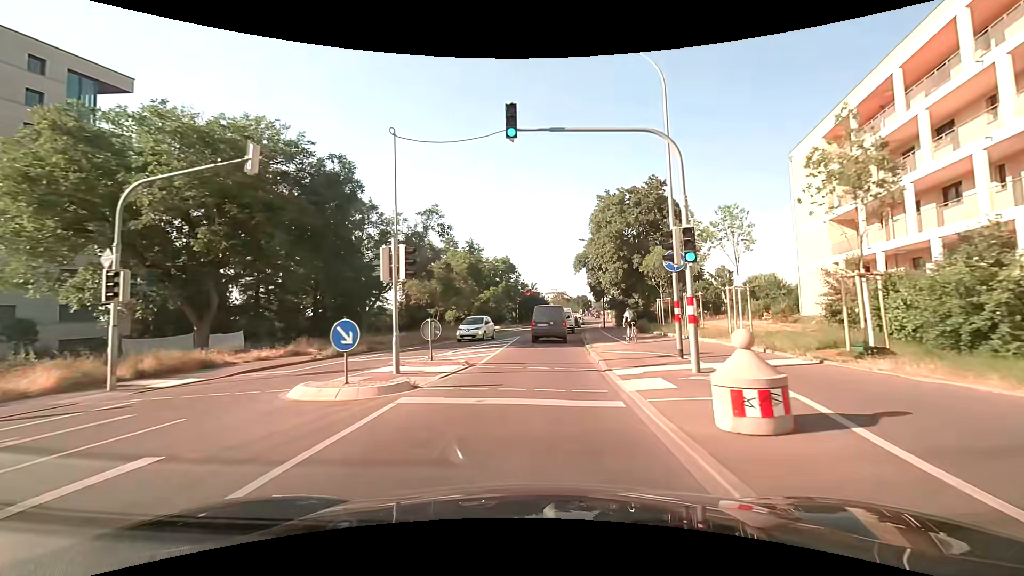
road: secondary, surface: asphalt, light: Day
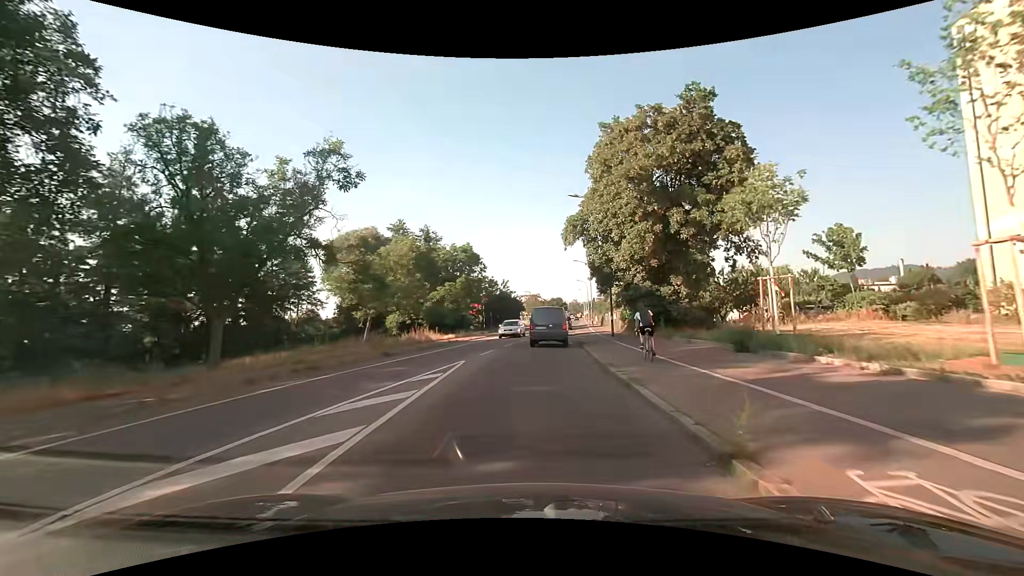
(+0.5, +19.1) m; +3°
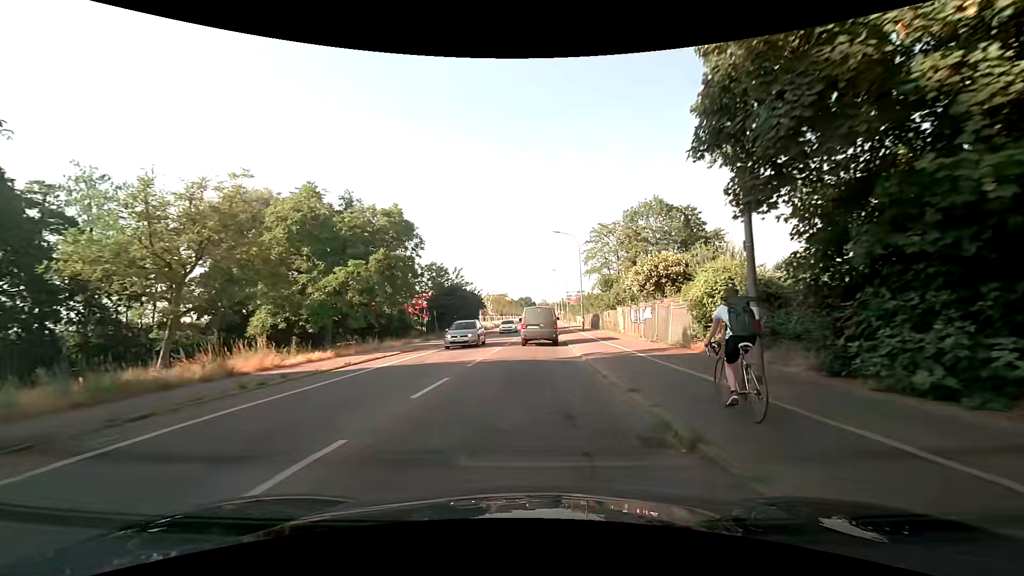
(+0.8, +22.9) m; +4°
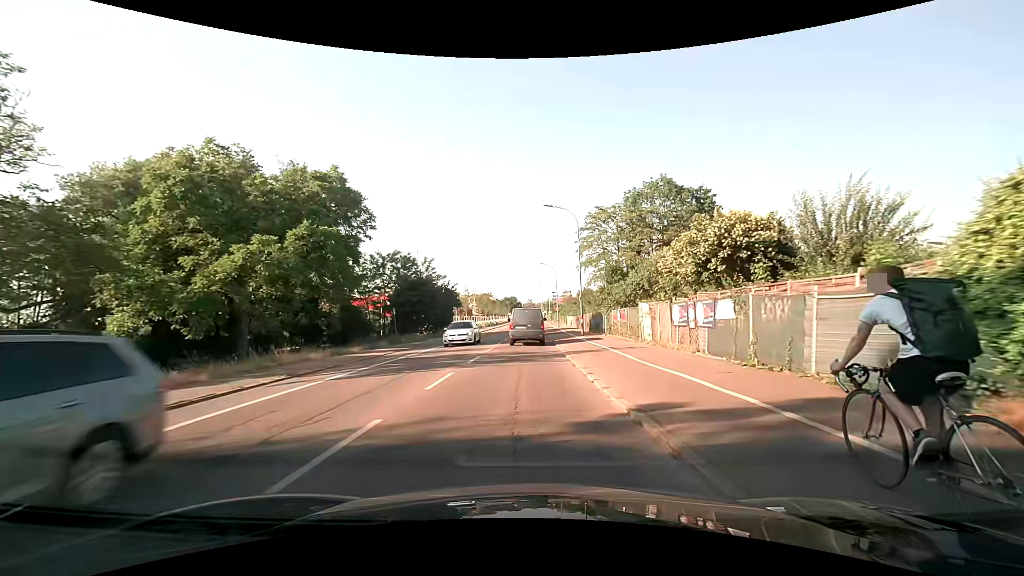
(+0.1, +10.9) m; +1°
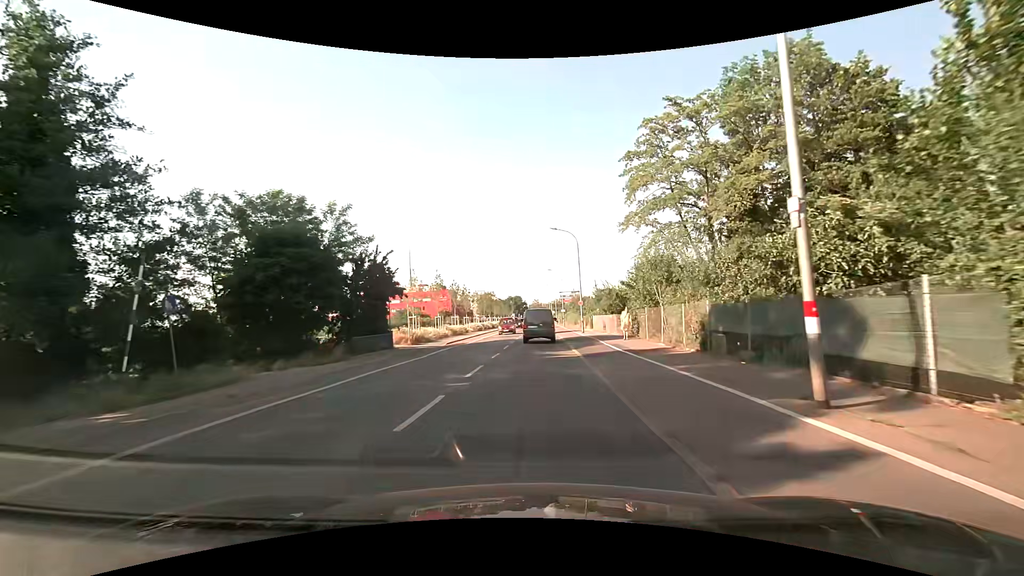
(+0.2, +27.7) m; -1°
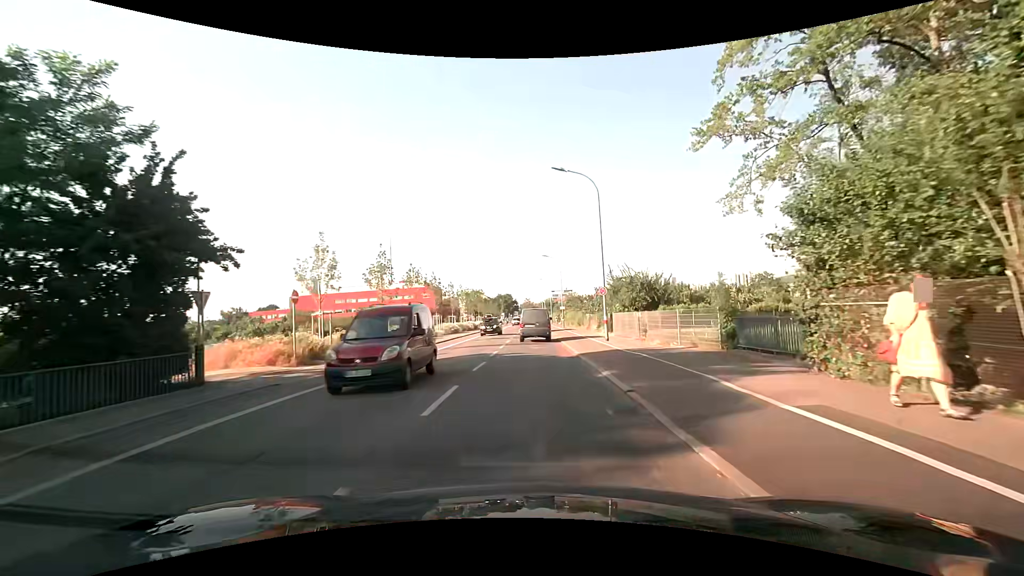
(+0.2, +17.1) m; +1°
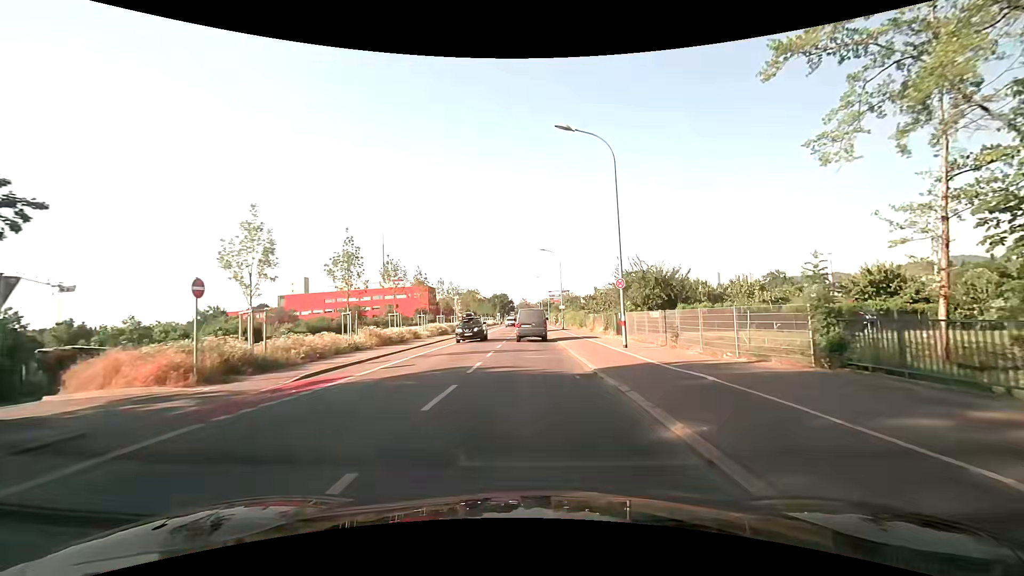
(0.0, +5.8) m; +1°
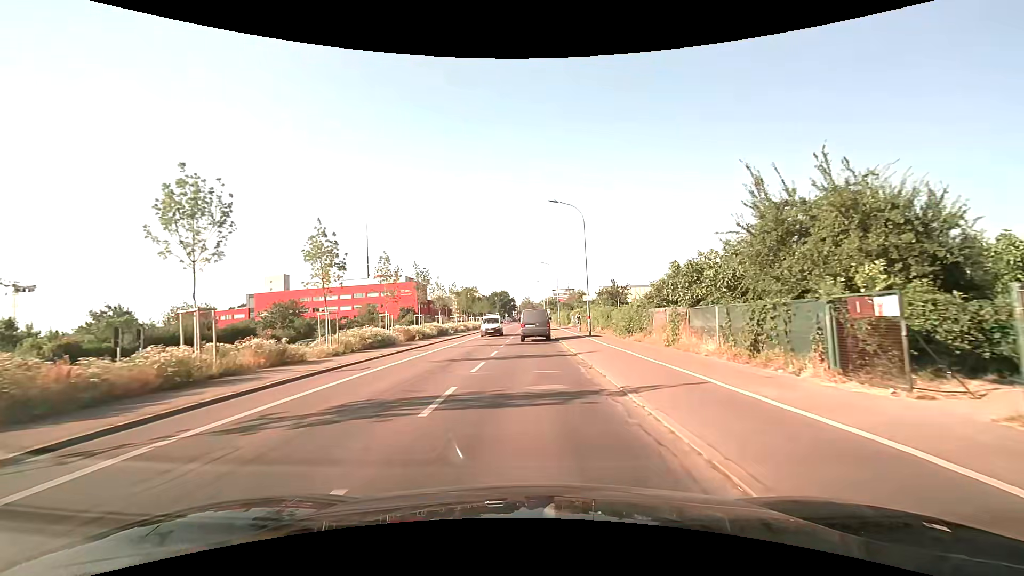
(-0.1, +23.3) m; -1°
(0, +10) (0, +20) (0, +30) (0, +40) (0, +50) (+1, +60) (+1, +70) (+1, +80) (+1, +90) (+1, +100) m
